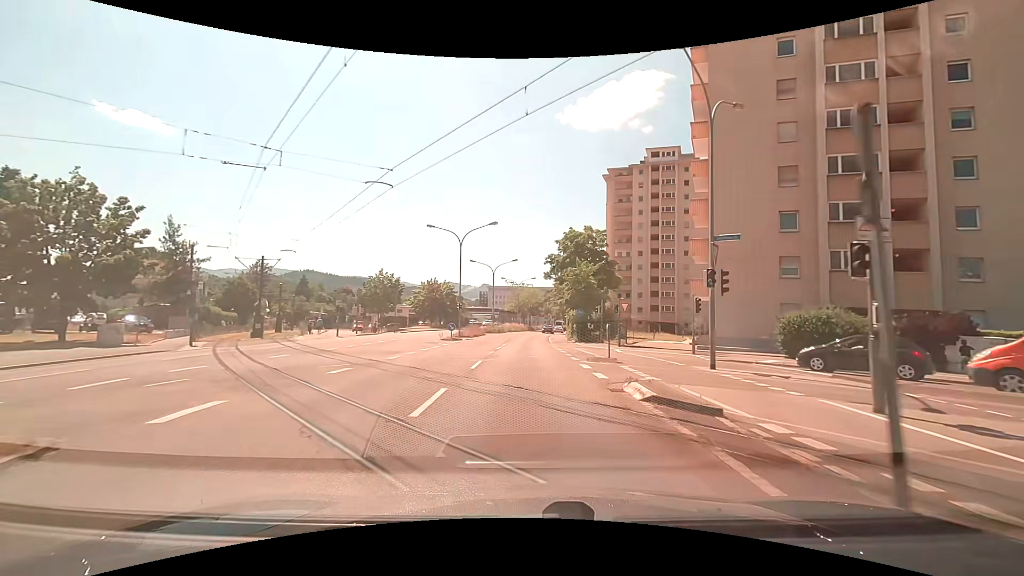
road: secondary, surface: asphalt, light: Day
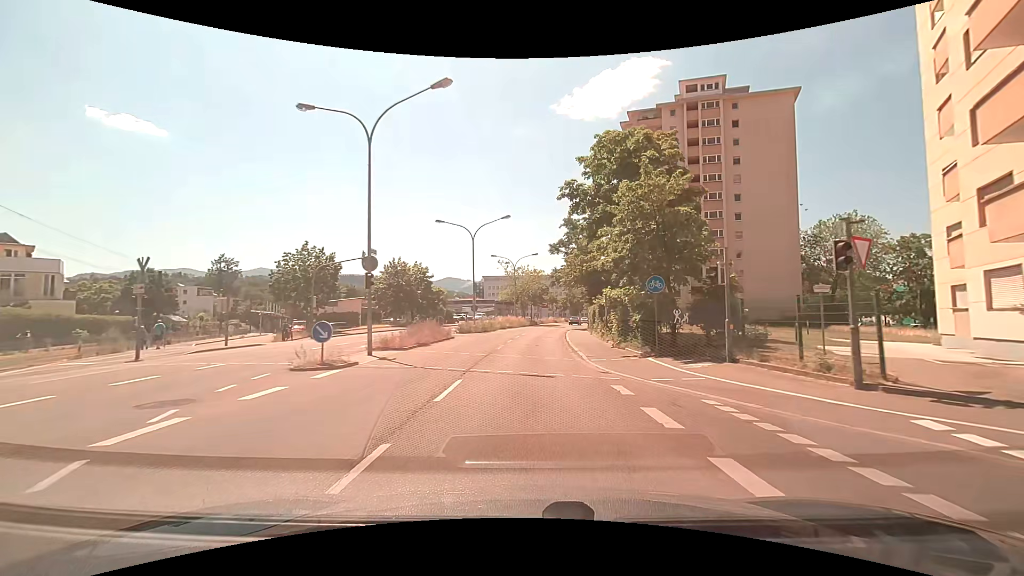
(-0.4, +24.7) m; -1°
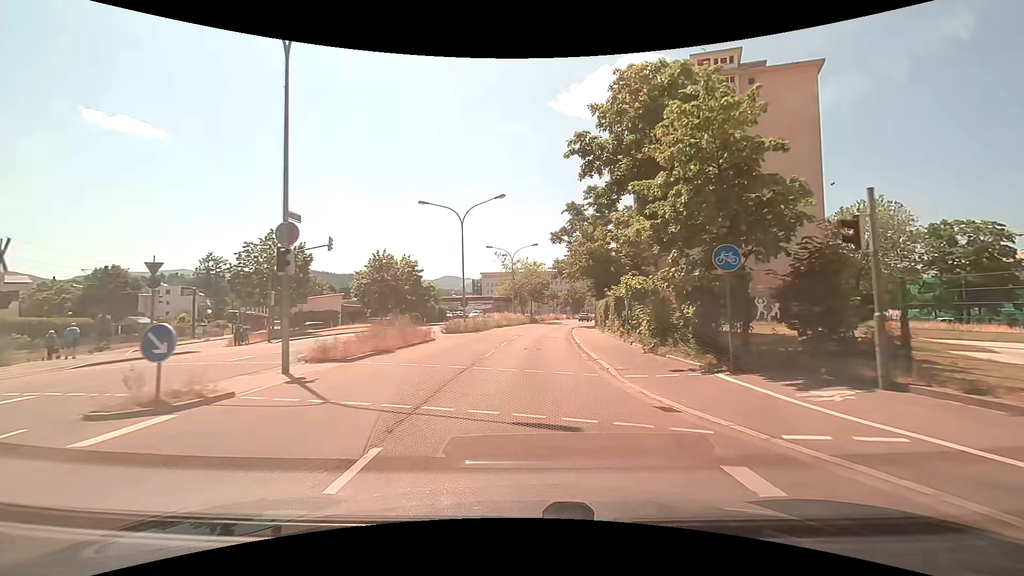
(0.0, +6.3) m; 0°
